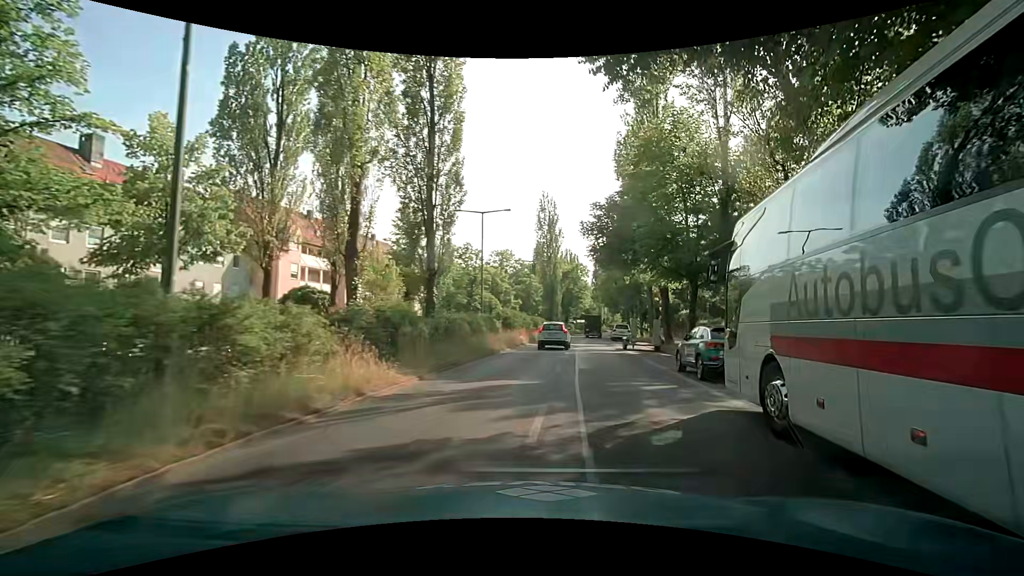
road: secondary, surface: asphalt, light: Day
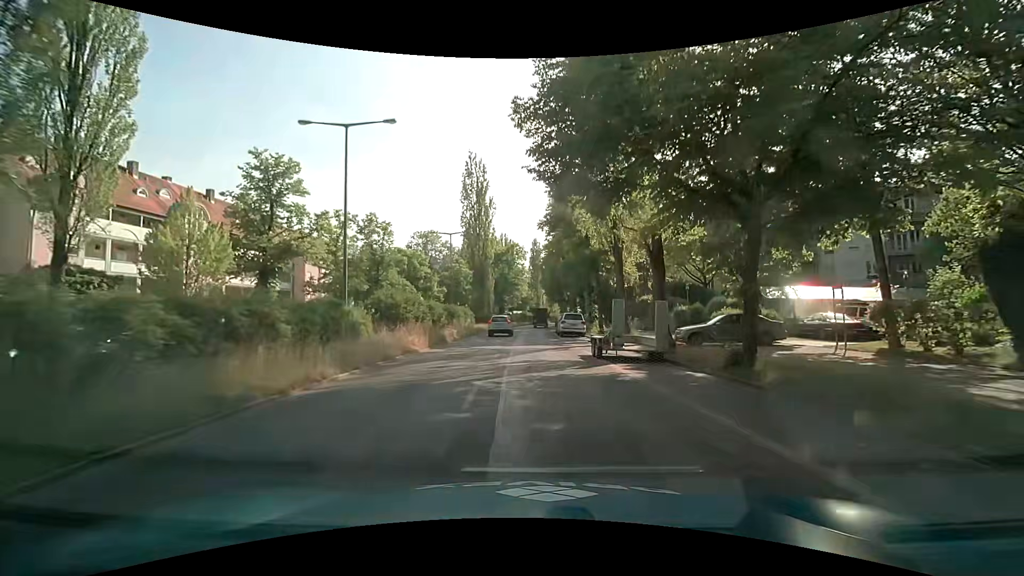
(+1.5, +16.4) m; +7°
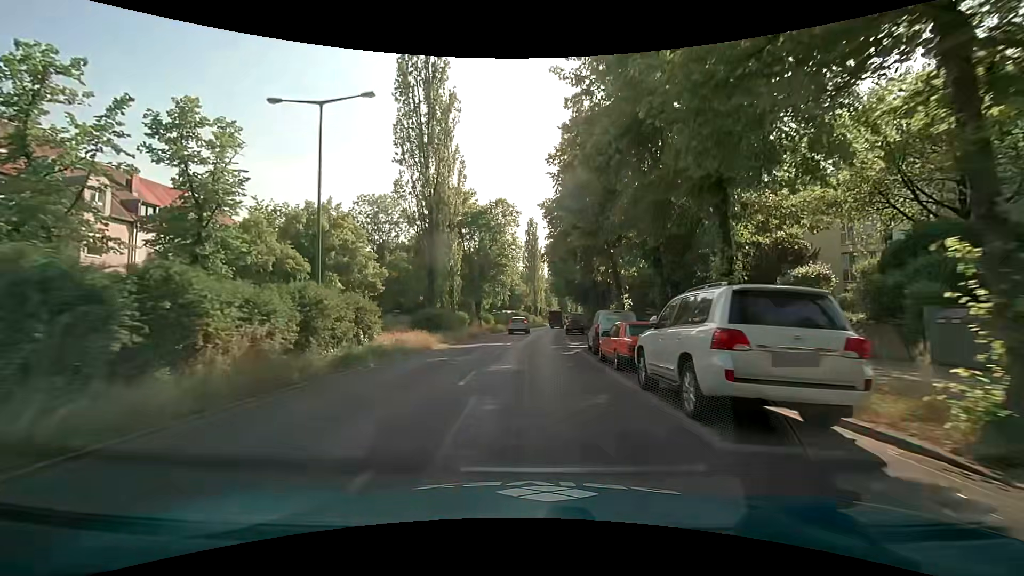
(+0.1, +32.4) m; +1°
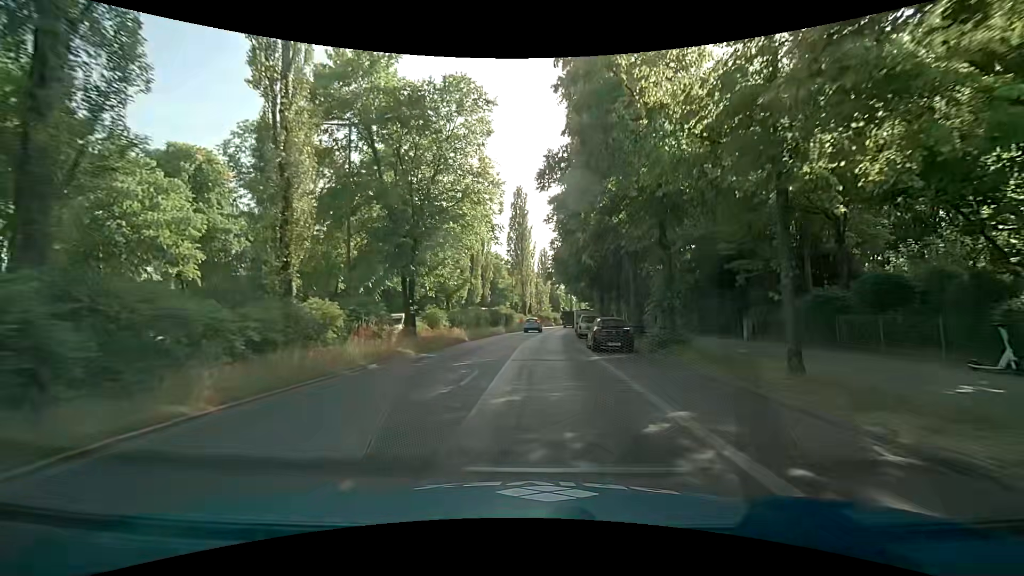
(+0.3, +27.1) m; +1°
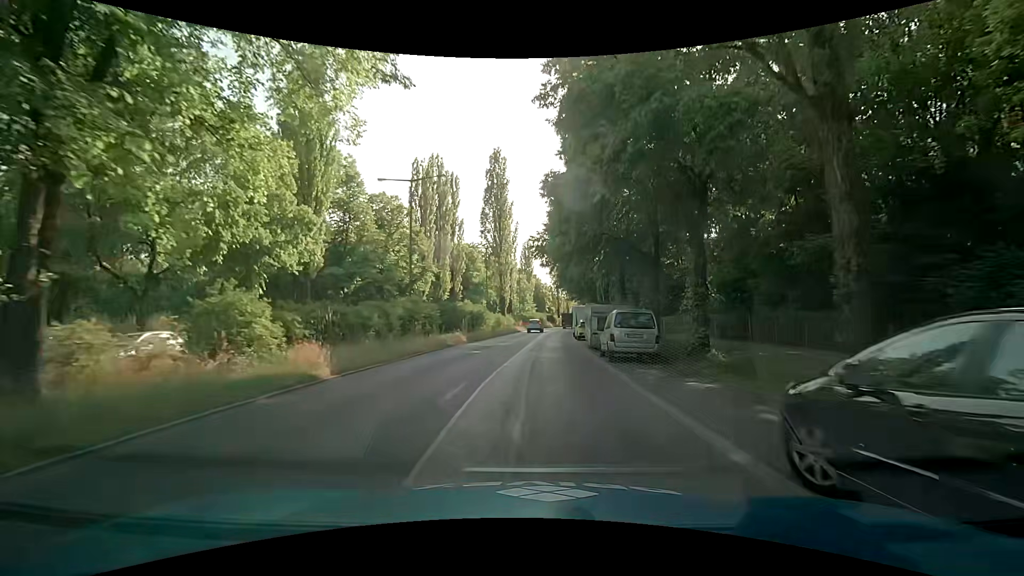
(+0.4, +20.2) m; +2°
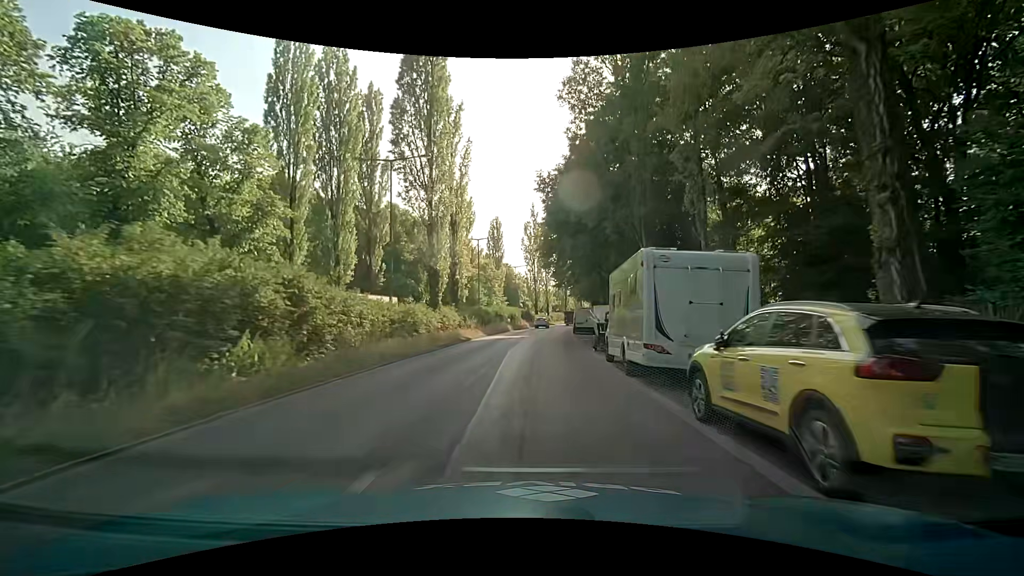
(+1.2, +33.4) m; +3°
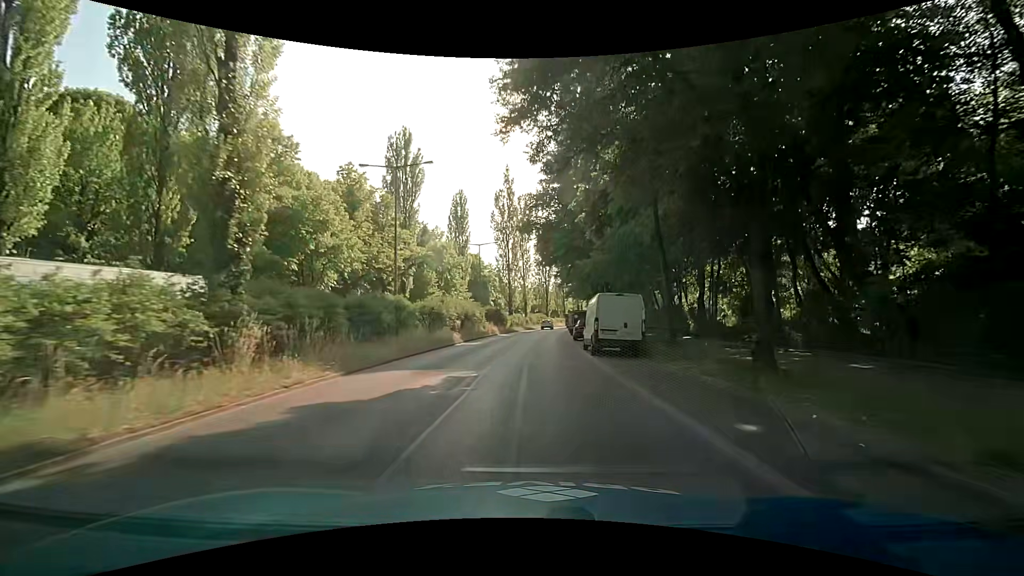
(+0.8, +28.0) m; +3°
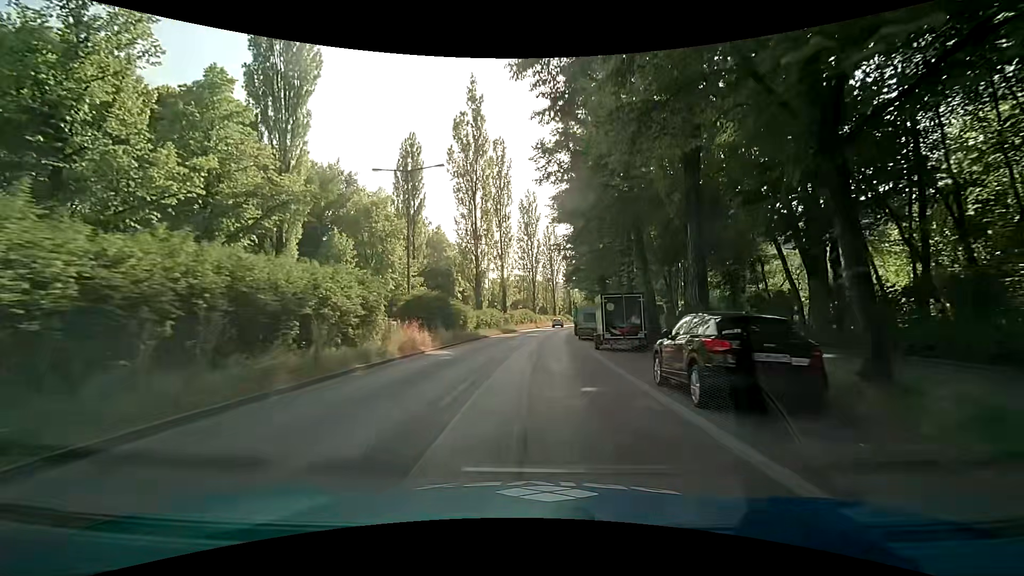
(+0.7, +29.0) m; +2°
(0, +10) (0, +20) (+1, +30) (+1, +40) (+2, +50) (+3, +60) (+4, +70) (+6, +80) (+7, +90) (+9, +99) m
